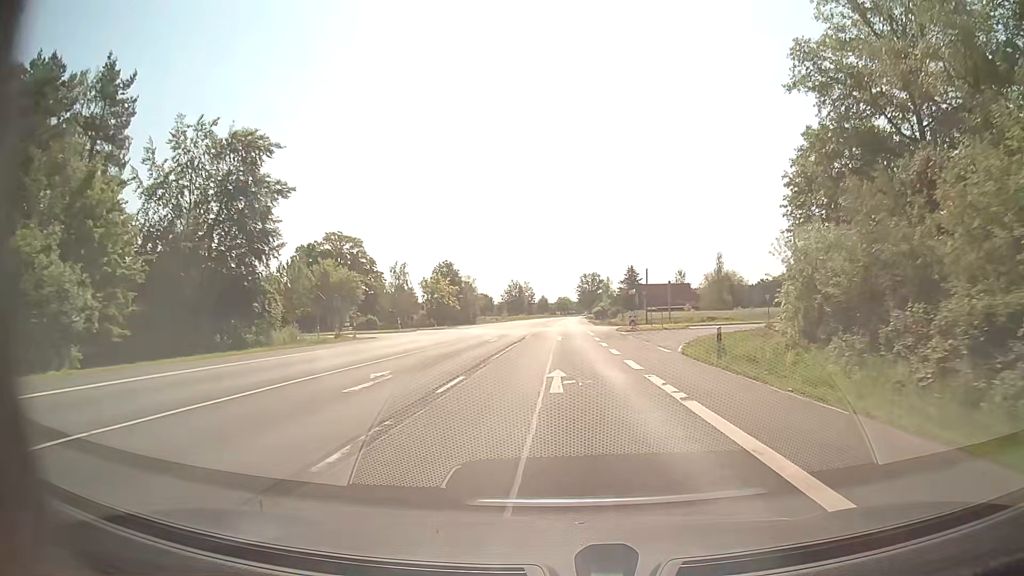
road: secondary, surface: asphalt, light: Day
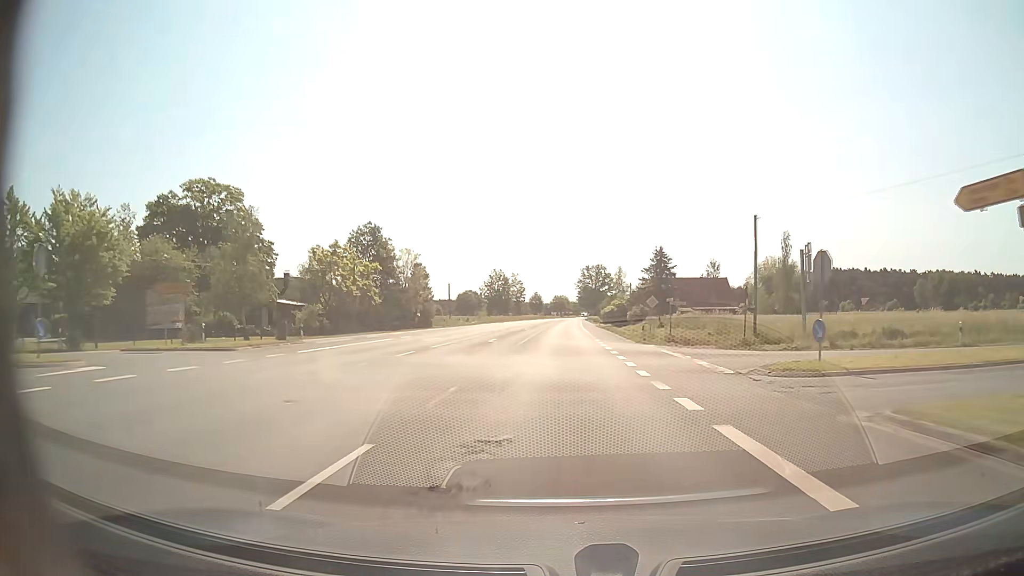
(-0.1, +45.2) m; 0°
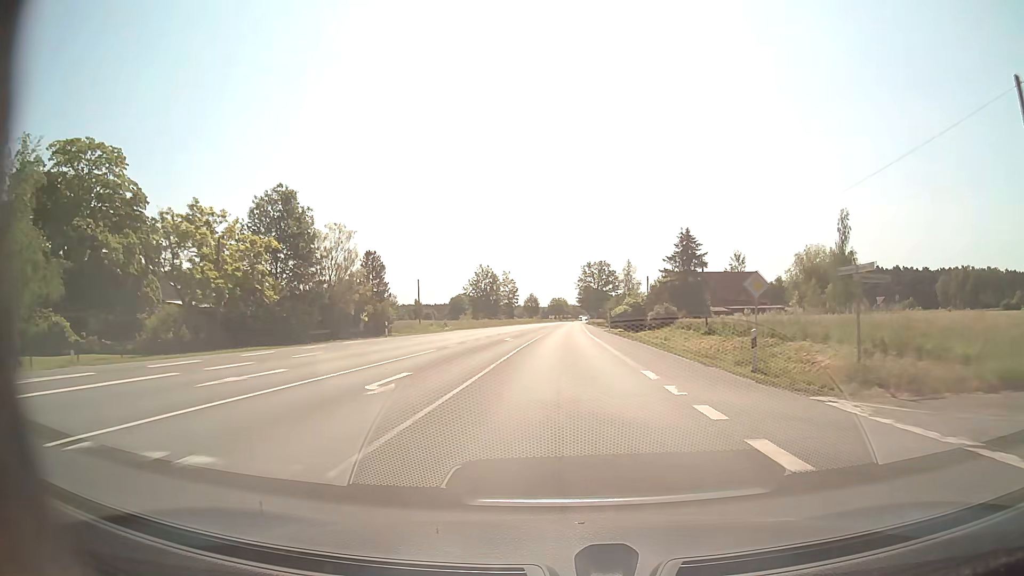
(+0.1, +22.6) m; 0°
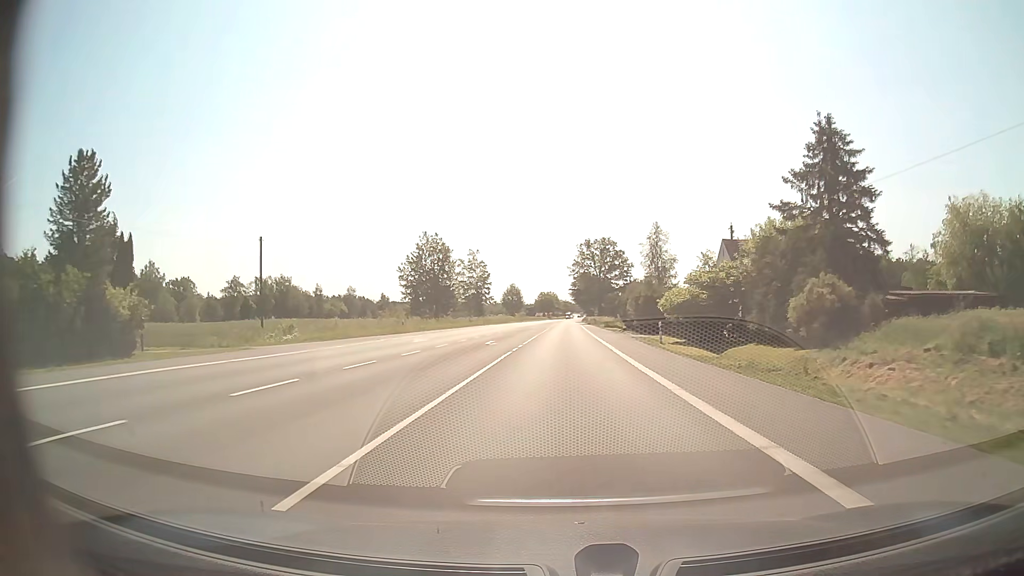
(+0.3, +45.2) m; +1°
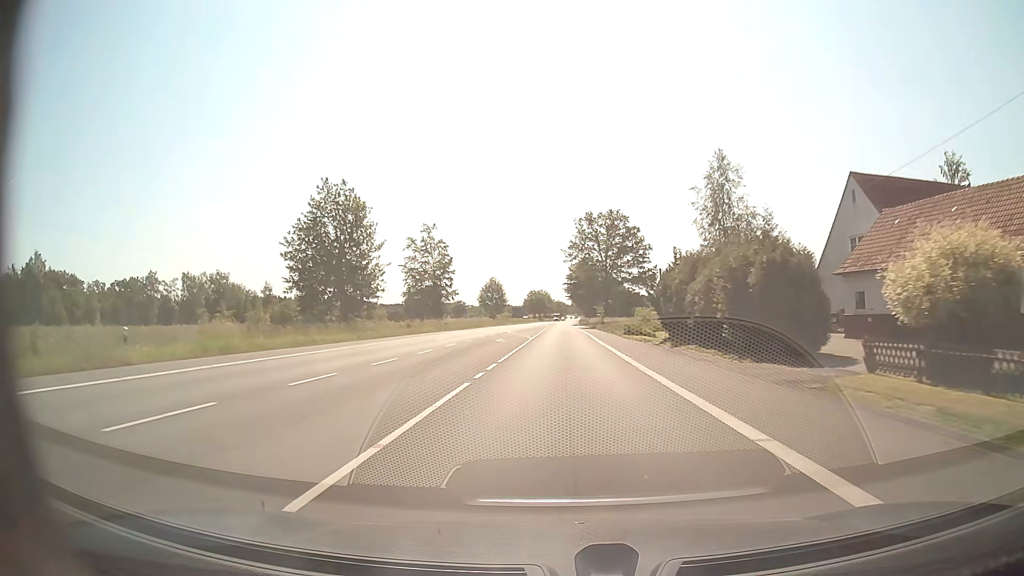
(+0.2, +33.9) m; +1°
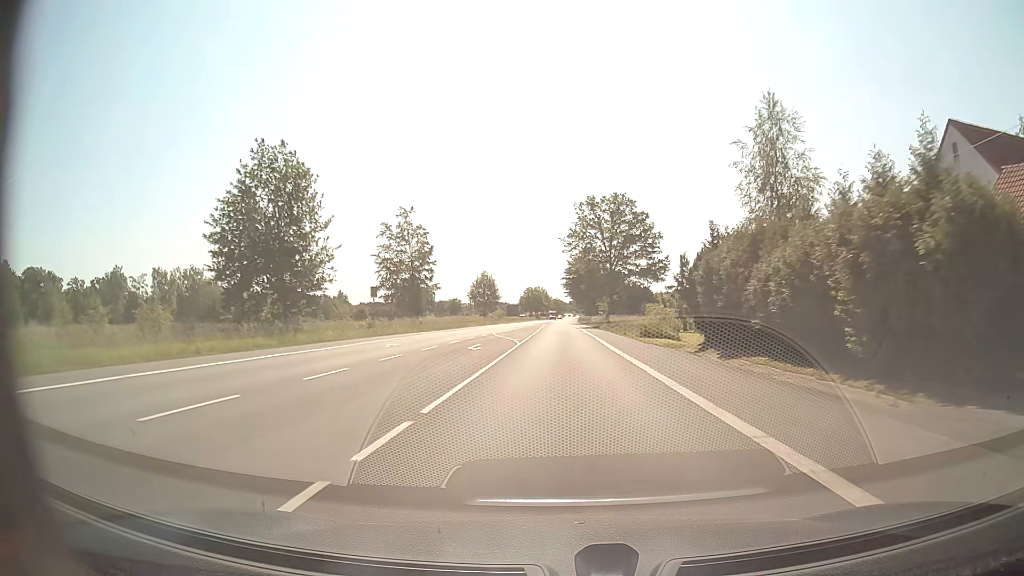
(0.0, +11.3) m; 0°
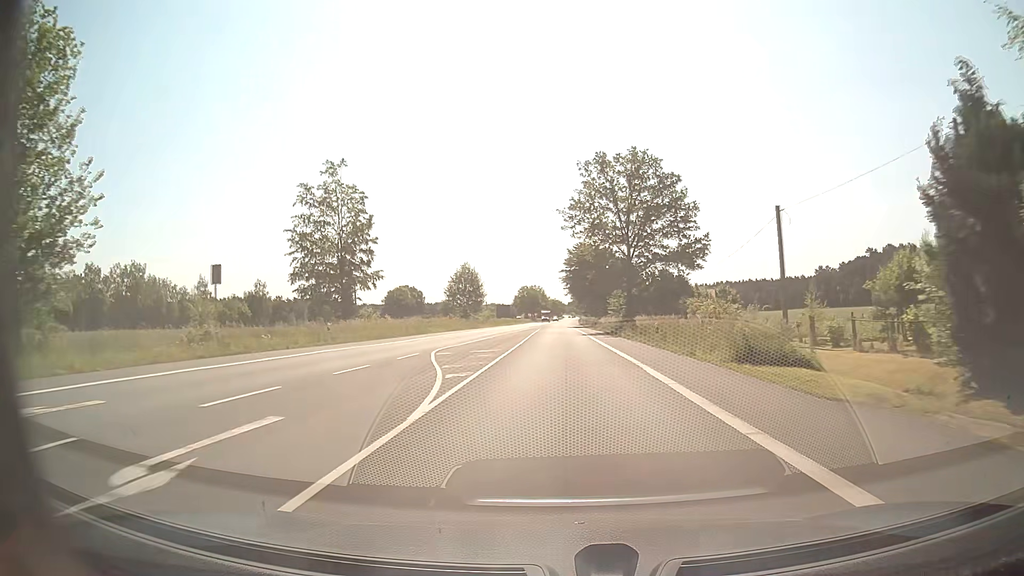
(0.0, +22.6) m; 0°
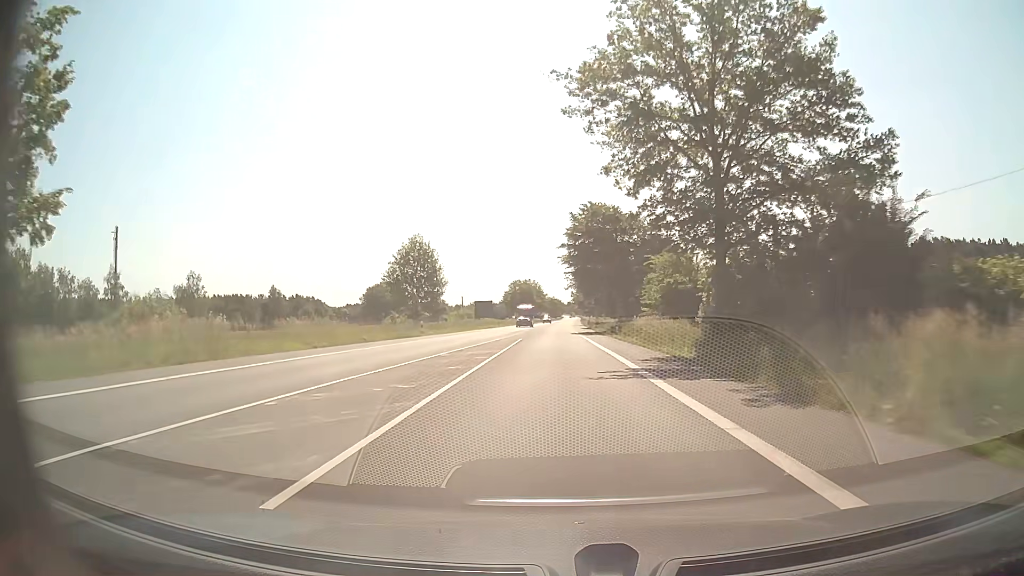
(0.0, +33.9) m; 0°
(0, +10) (0, +20) (0, +30) (0, +40) (0, +50) (0, +60) (0, +70) (0, +80) (0, +90) (0, +100) m
